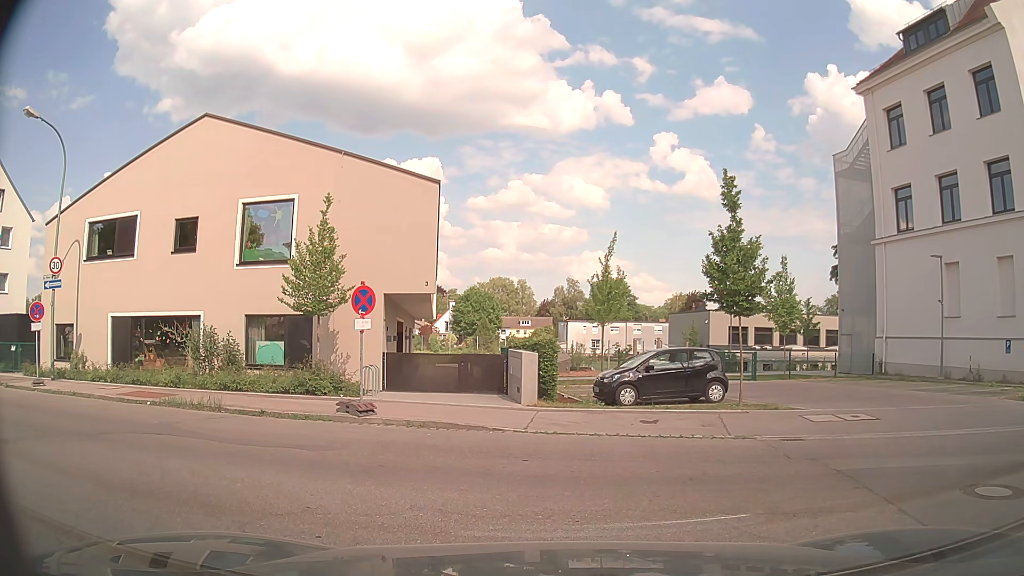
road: tertiary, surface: asphalt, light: Day
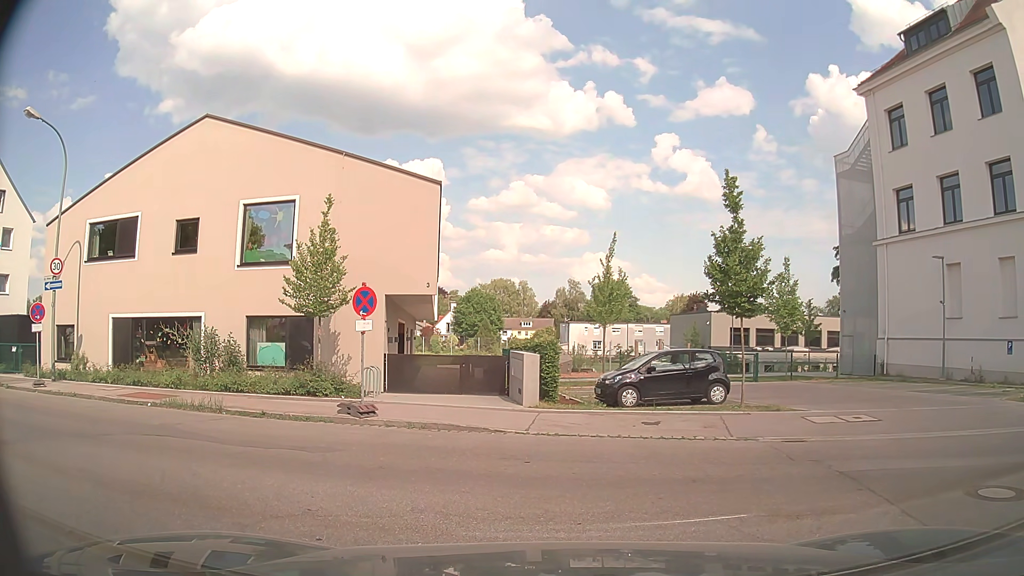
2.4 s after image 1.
(0.0, 0.0) m; 0°
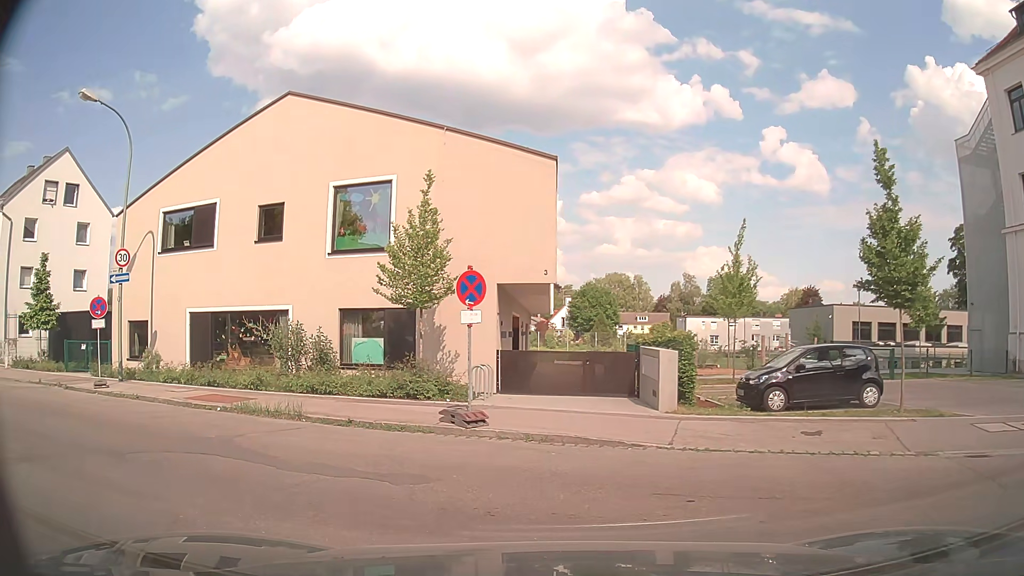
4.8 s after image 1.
(-0.2, +2.3) m; -13°
(-3, +9) (-12, +14) (-21, +18) (-31, +20) (-40, +23) (-50, +27) (-59, +31) (-68, +34) (-78, +37) (-87, +40) m
